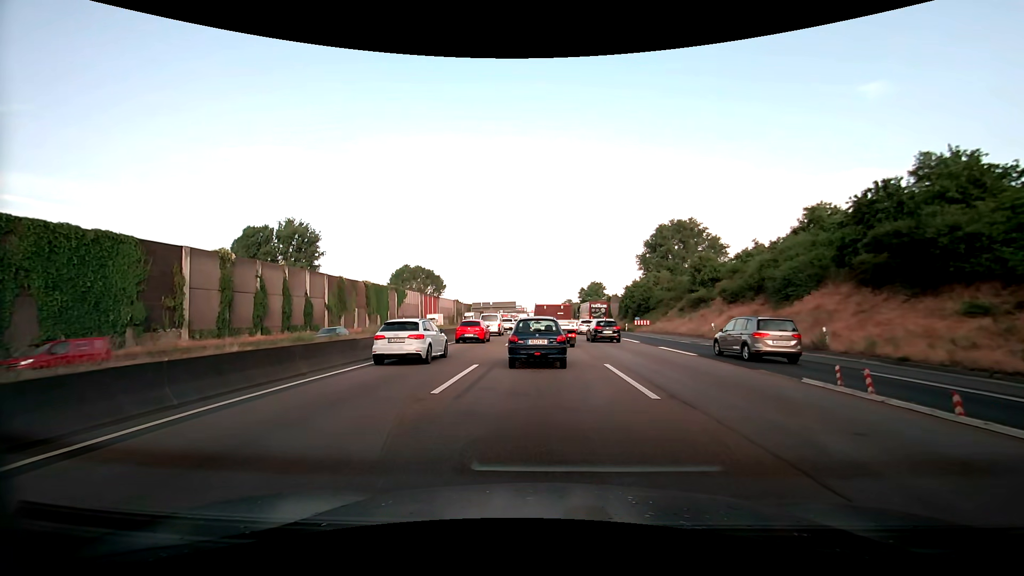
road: motorway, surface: asphalt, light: Day
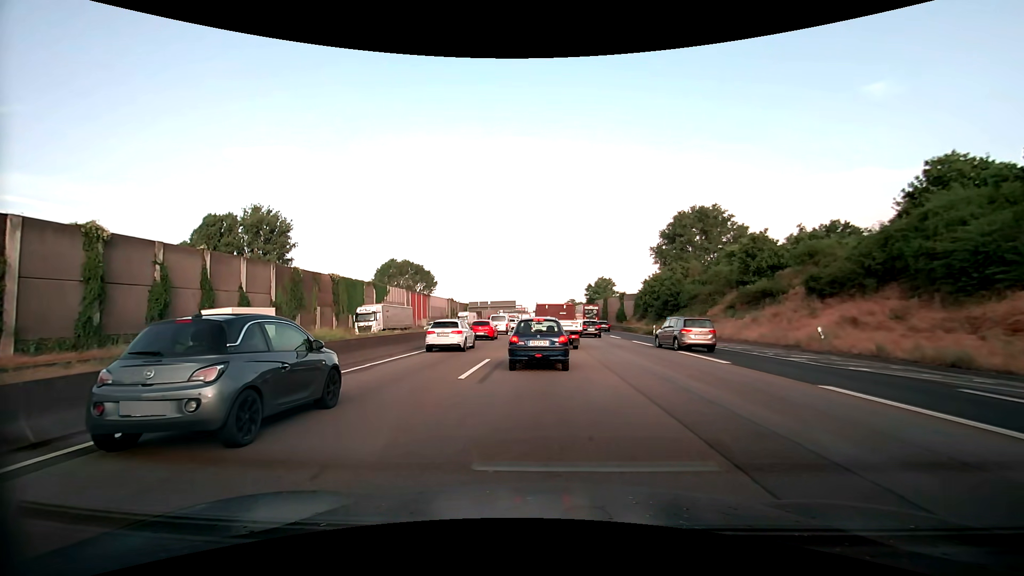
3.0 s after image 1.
(+0.3, +15.5) m; +1°
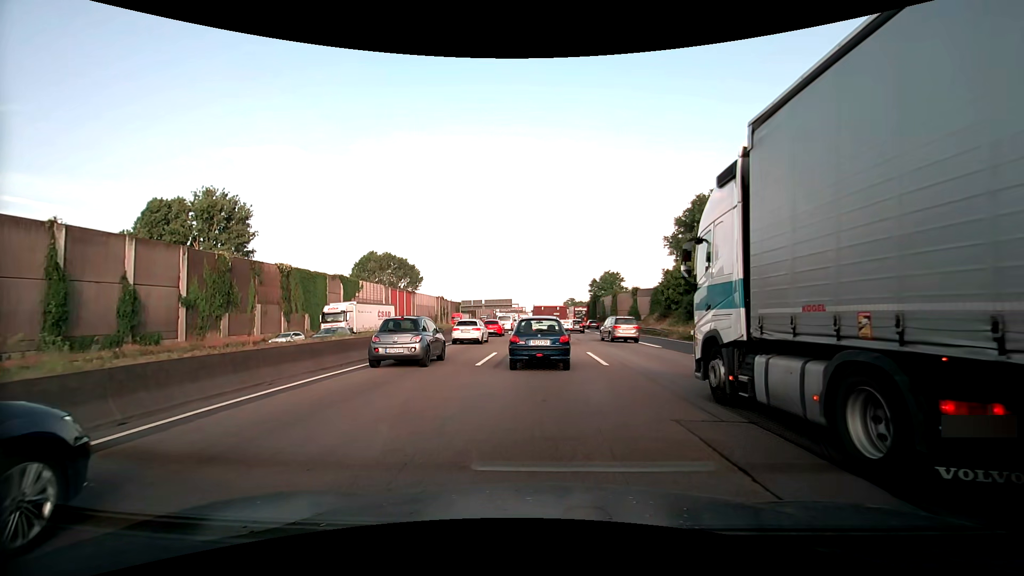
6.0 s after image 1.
(0.0, +14.8) m; 0°
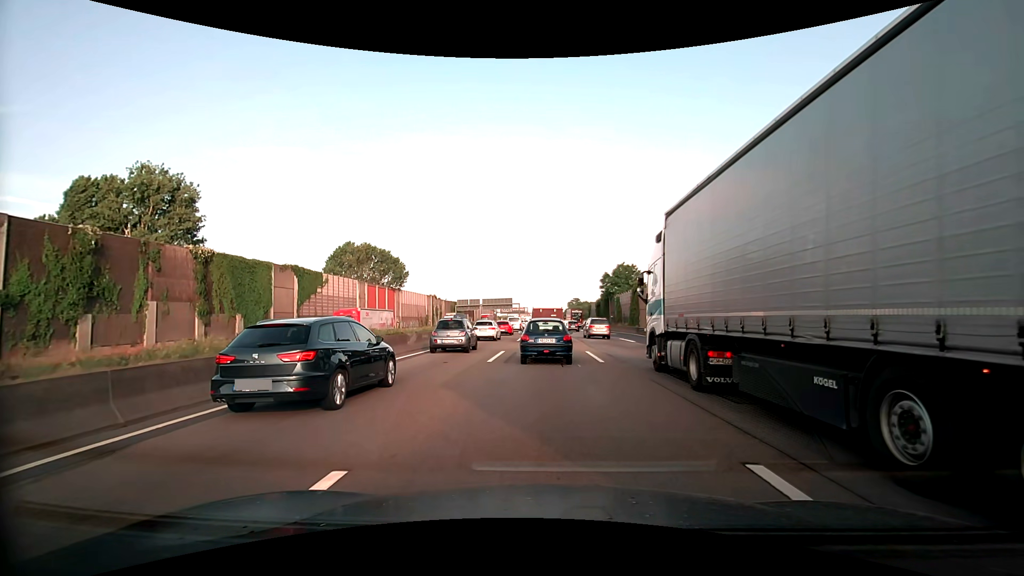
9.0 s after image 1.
(+0.1, +16.4) m; 0°
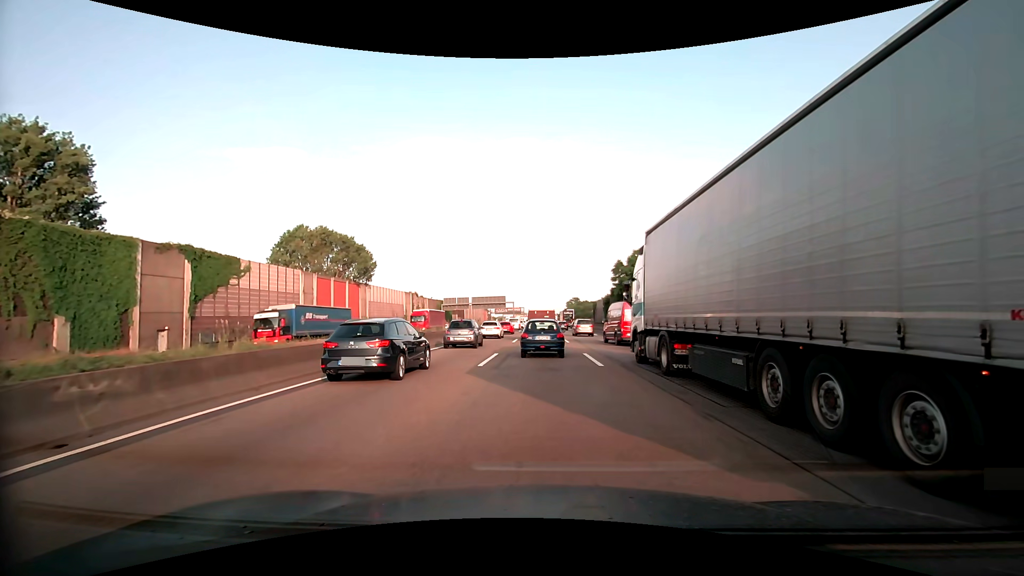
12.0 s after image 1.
(+0.2, +19.6) m; +1°
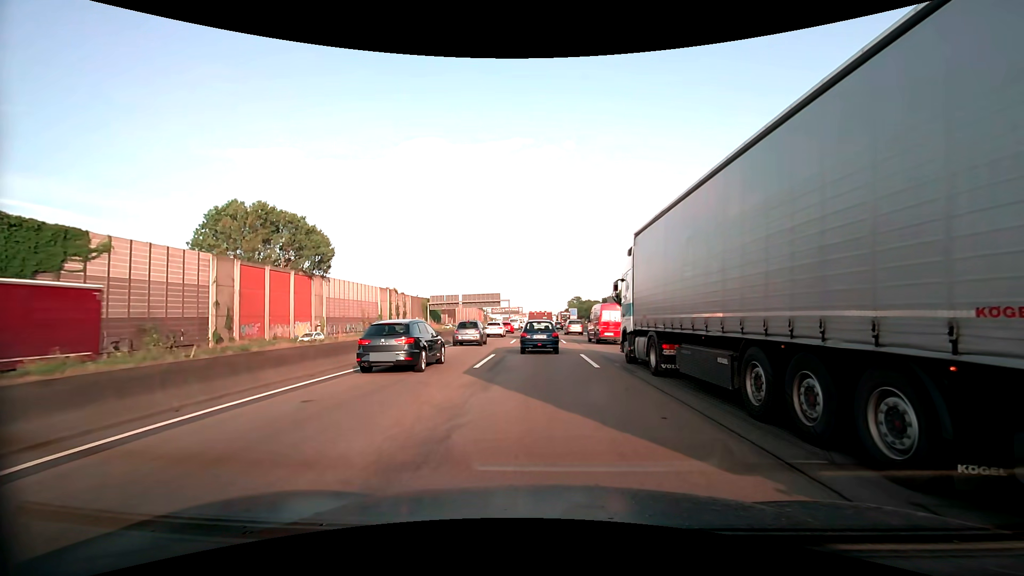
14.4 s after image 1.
(+0.1, +18.4) m; 0°
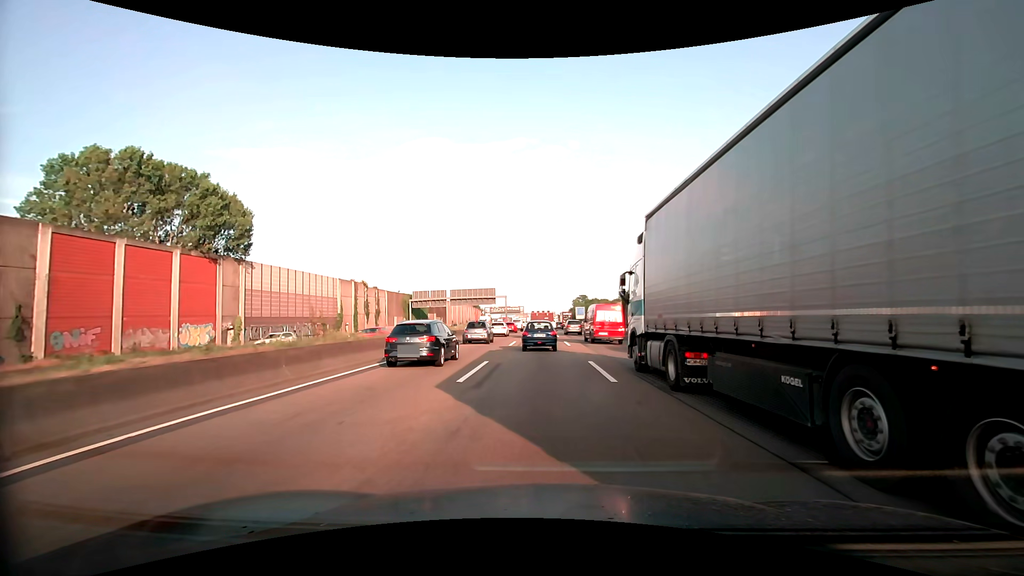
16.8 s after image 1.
(+0.1, +21.7) m; 0°
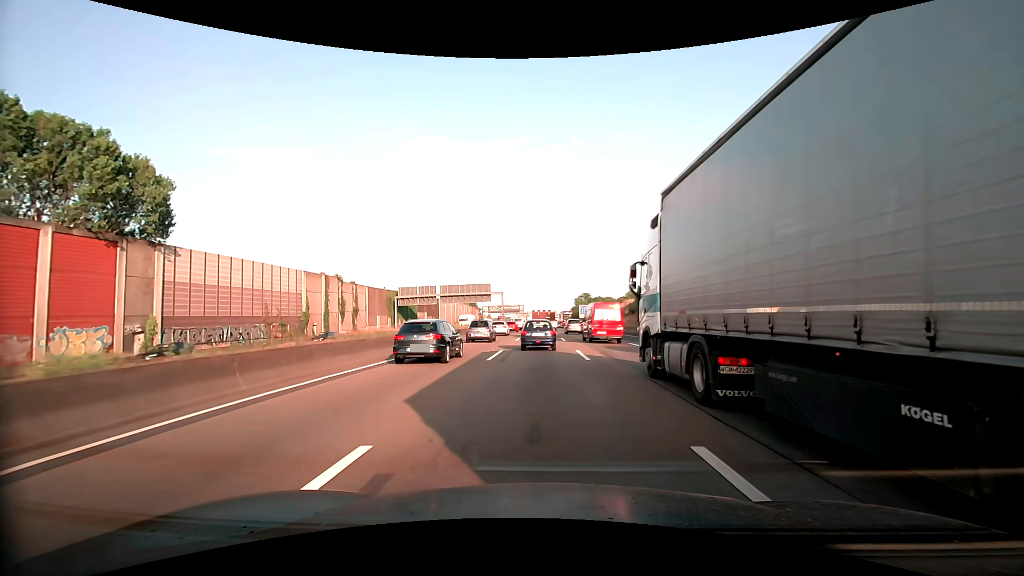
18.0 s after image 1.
(-0.1, +12.1) m; 0°
(0, +10) (0, +20) (0, +30) (0, +40) (0, +50) (0, +60) (0, +70) (0, +80) (-1, +90) (-1, +100) m
